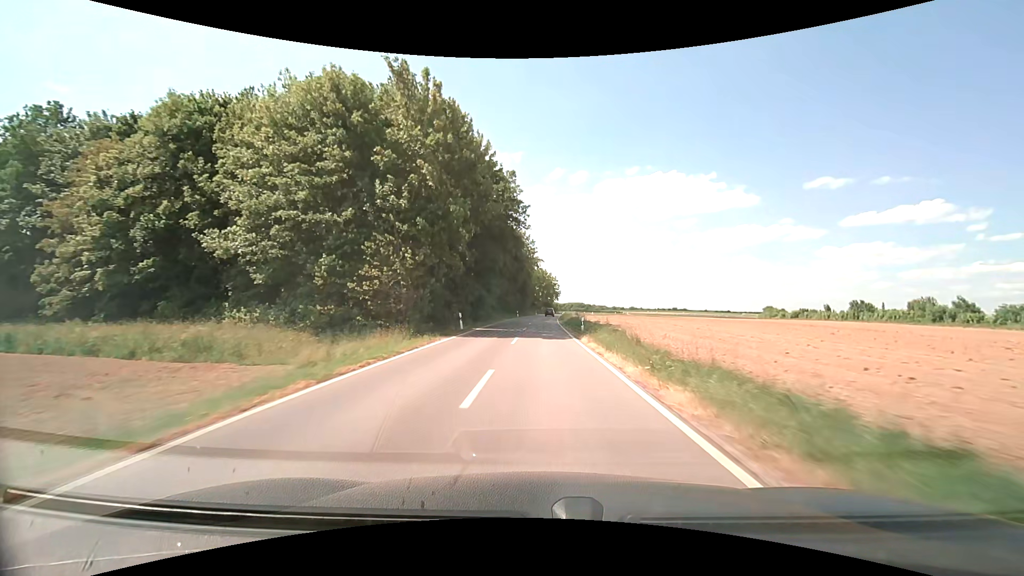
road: unclassified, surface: asphalt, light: Day
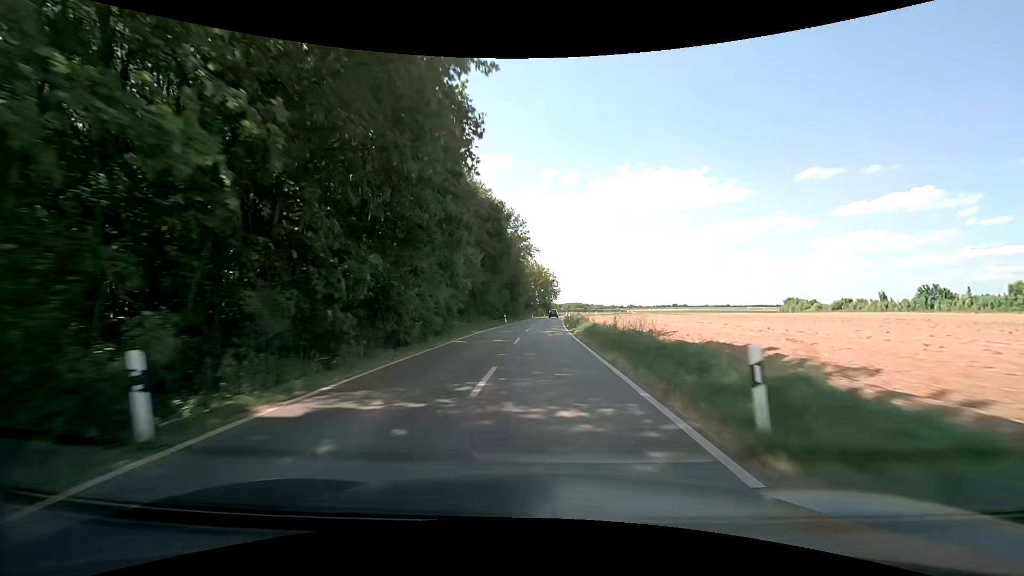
(+0.1, +23.2) m; 0°
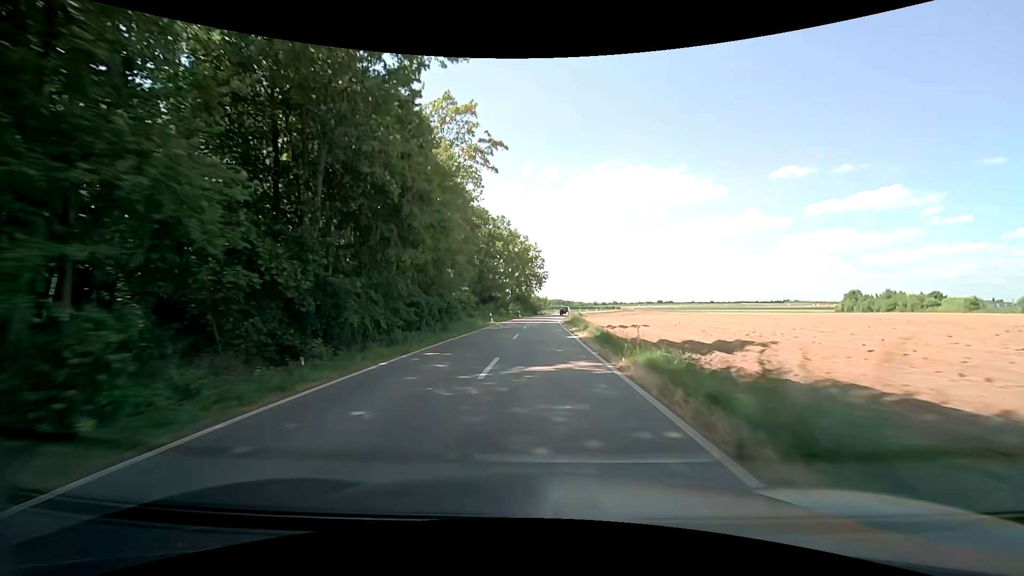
(+1.2, +58.6) m; +3°
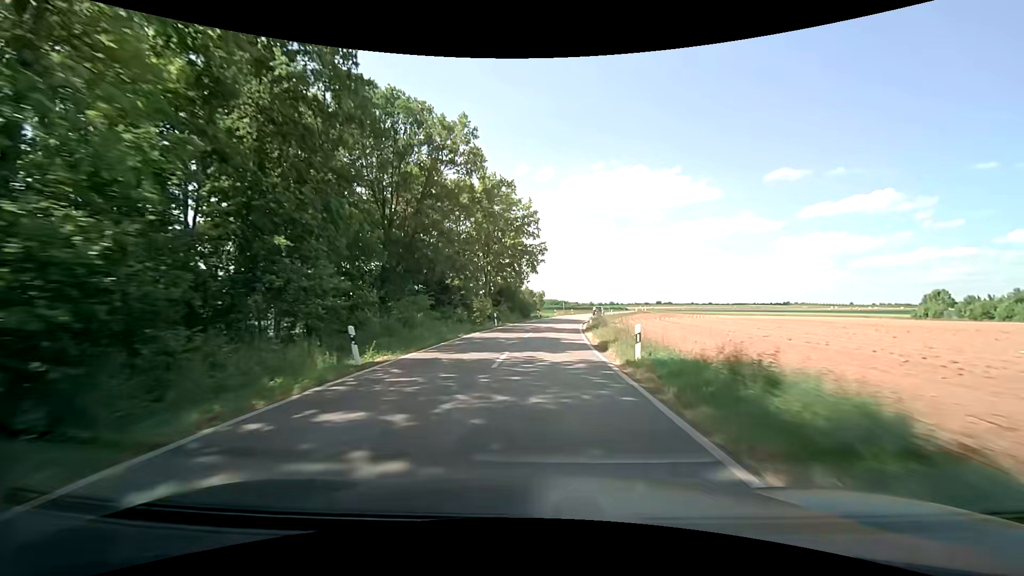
(-0.1, +34.6) m; +1°
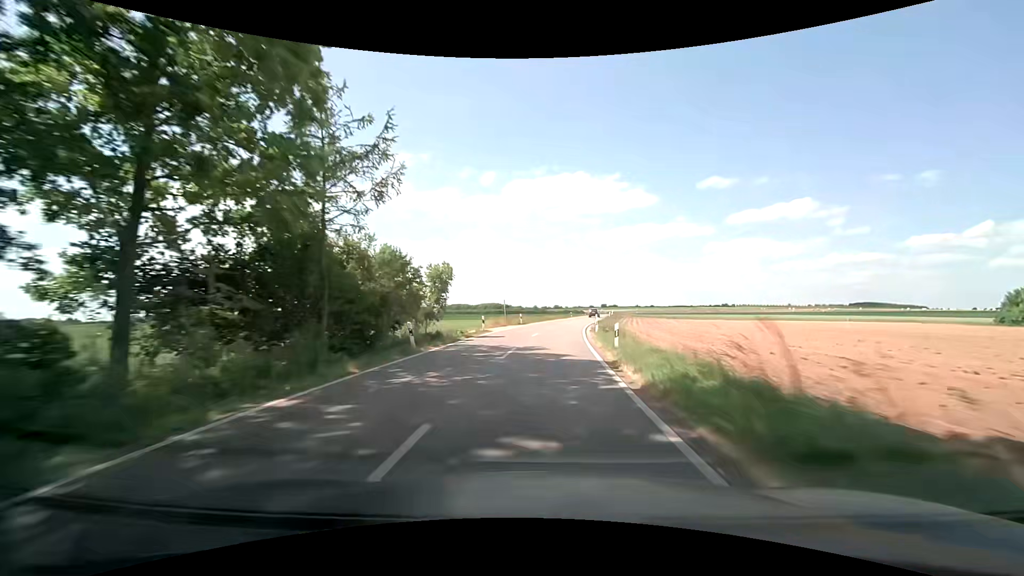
(+2.2, +45.5) m; +6°
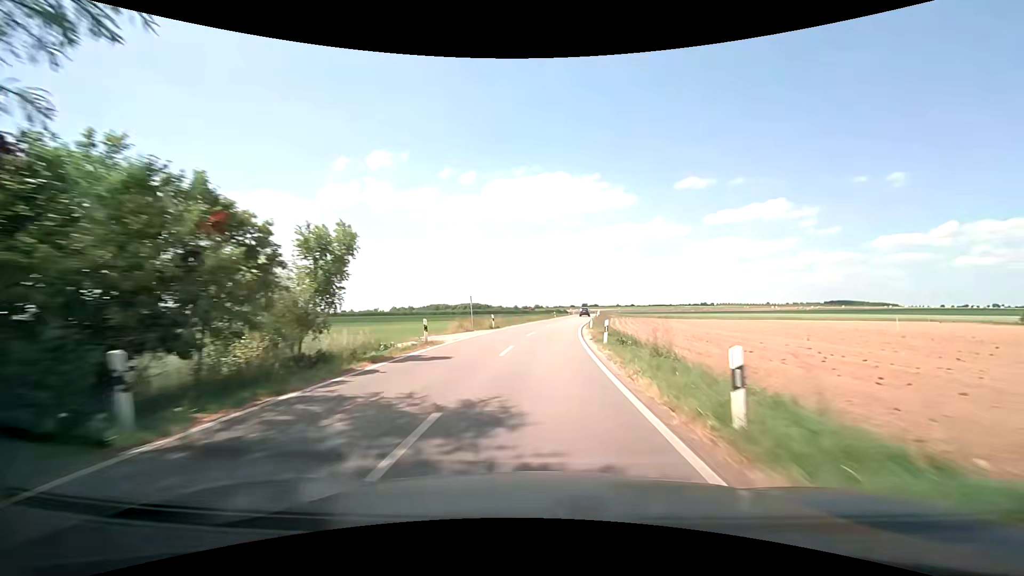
(+0.2, +11.5) m; +2°
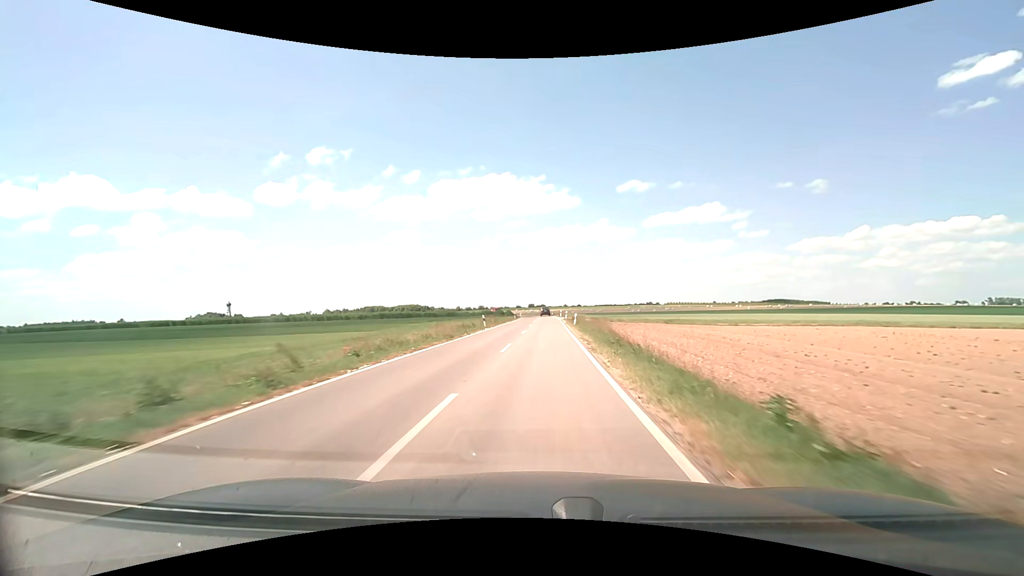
(+2.9, +46.6) m; +6°
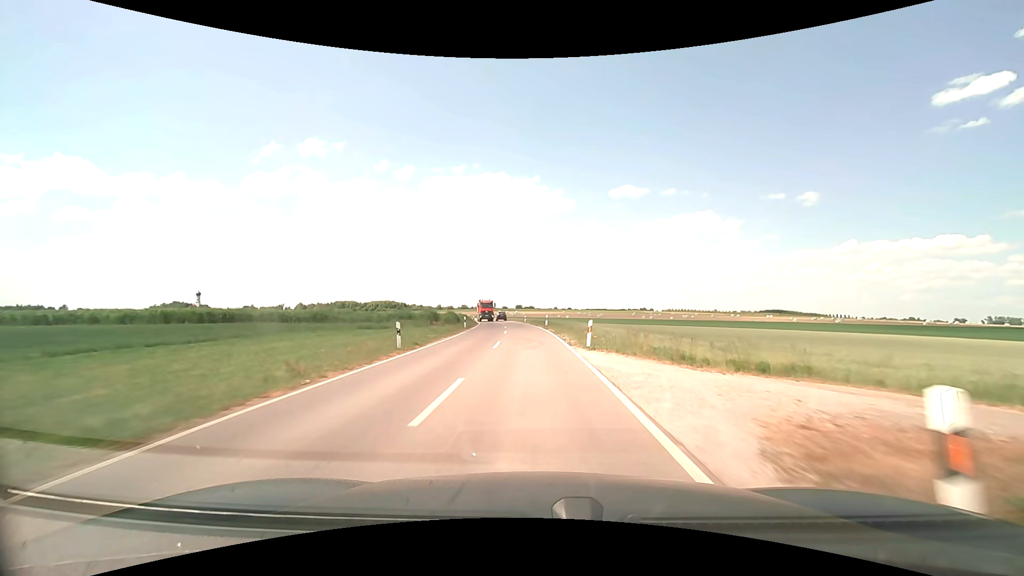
(+1.2, +58.3) m; +1°
(0, +10) (0, +20) (-1, +30) (-1, +40) (-2, +50) (-3, +60) (-4, +70) (-5, +80) (-6, +90) (-8, +100) m
